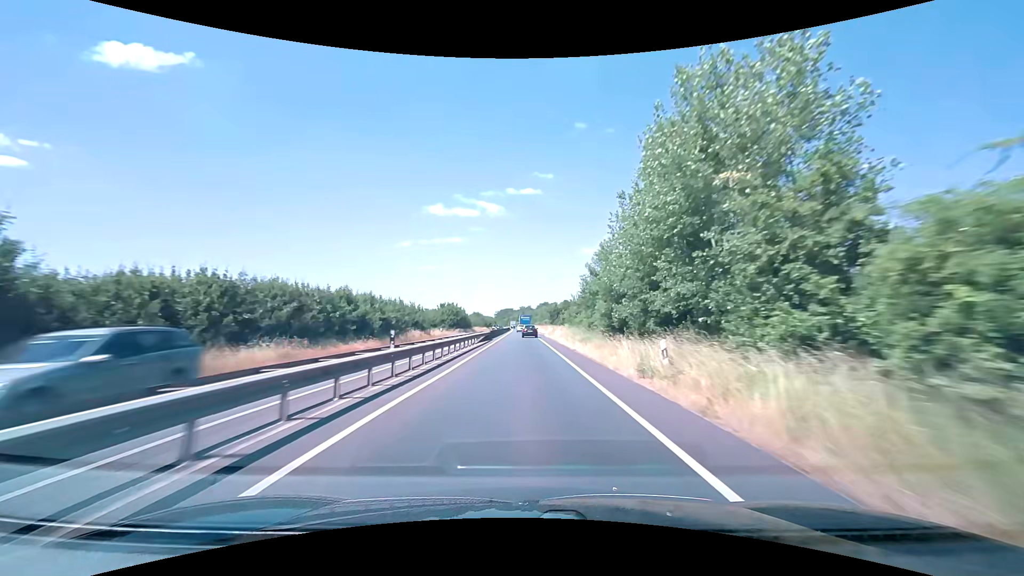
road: trunk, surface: asphalt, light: Day
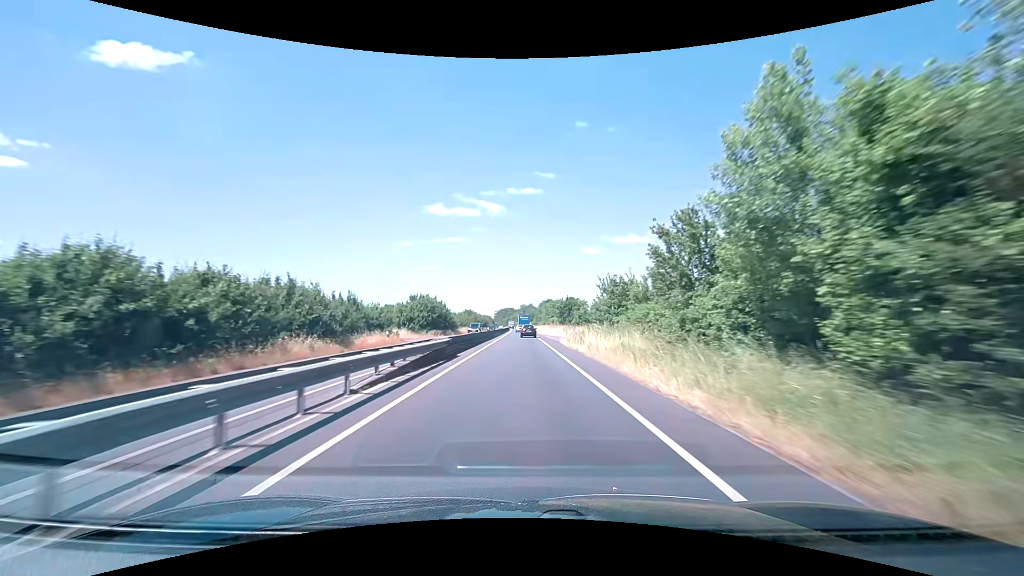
(0.0, +25.6) m; 0°
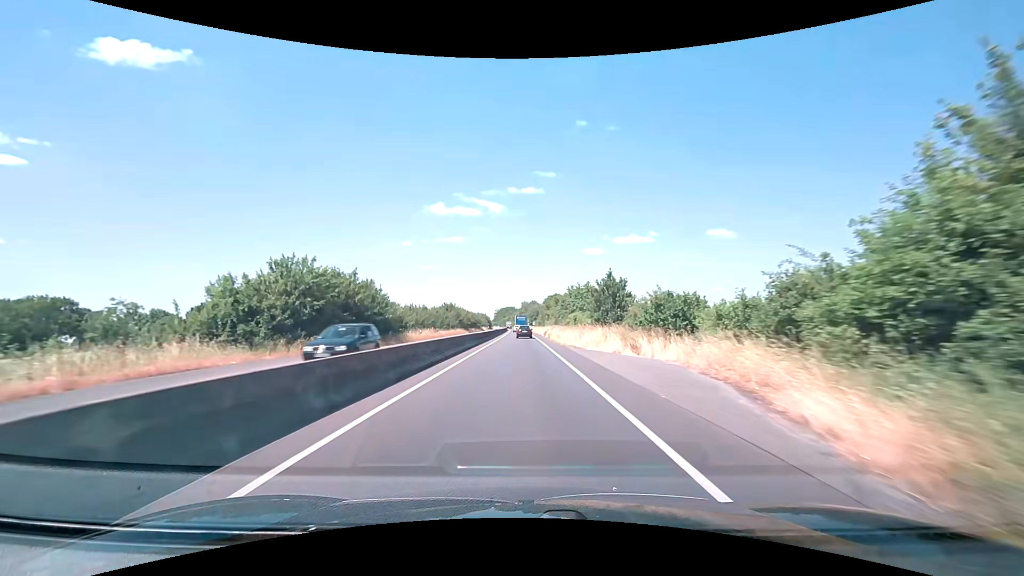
(+0.1, +37.8) m; 0°
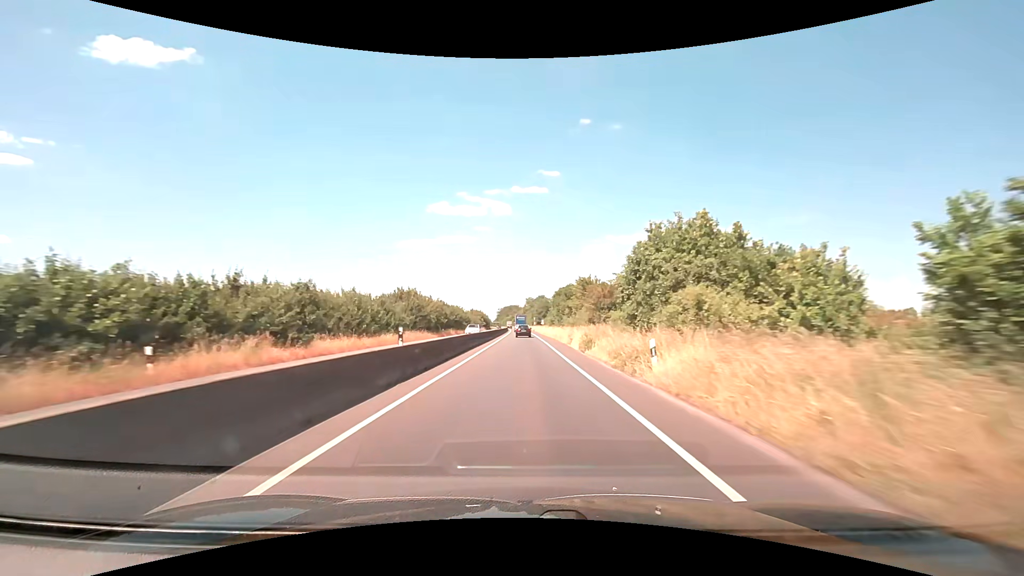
(-0.2, +37.4) m; -1°
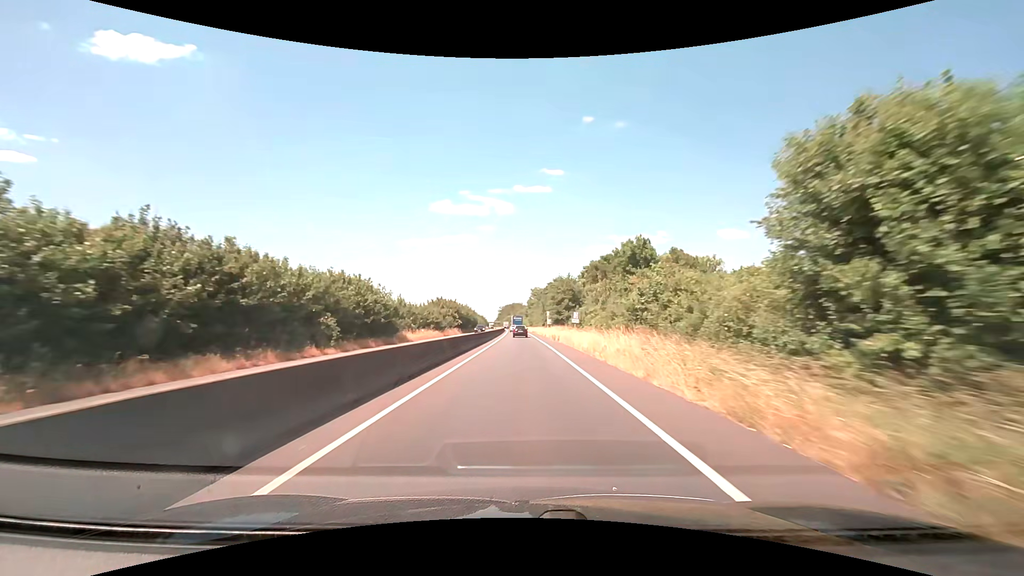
(-0.2, +62.6) m; 0°
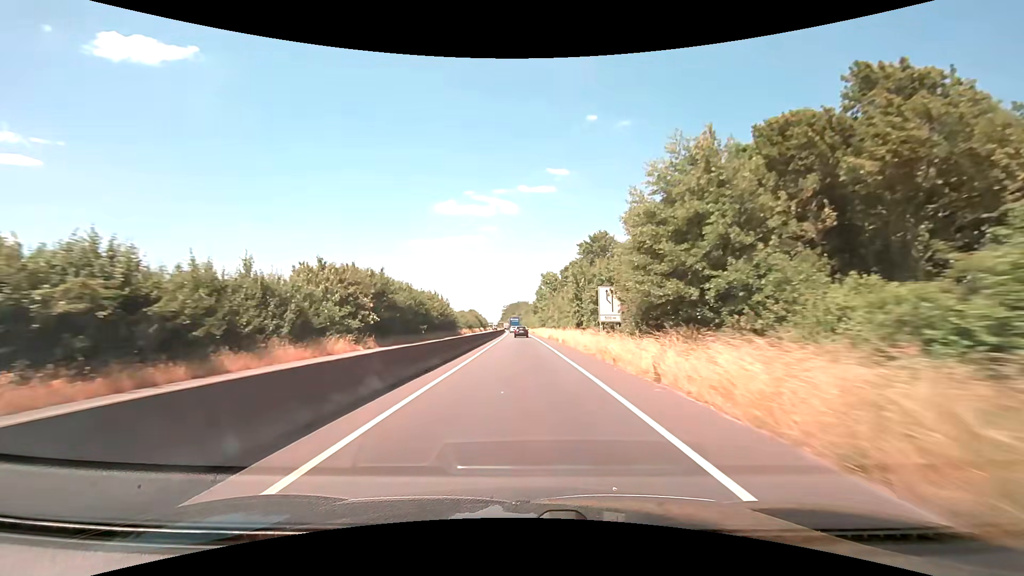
(-0.4, +50.3) m; -1°
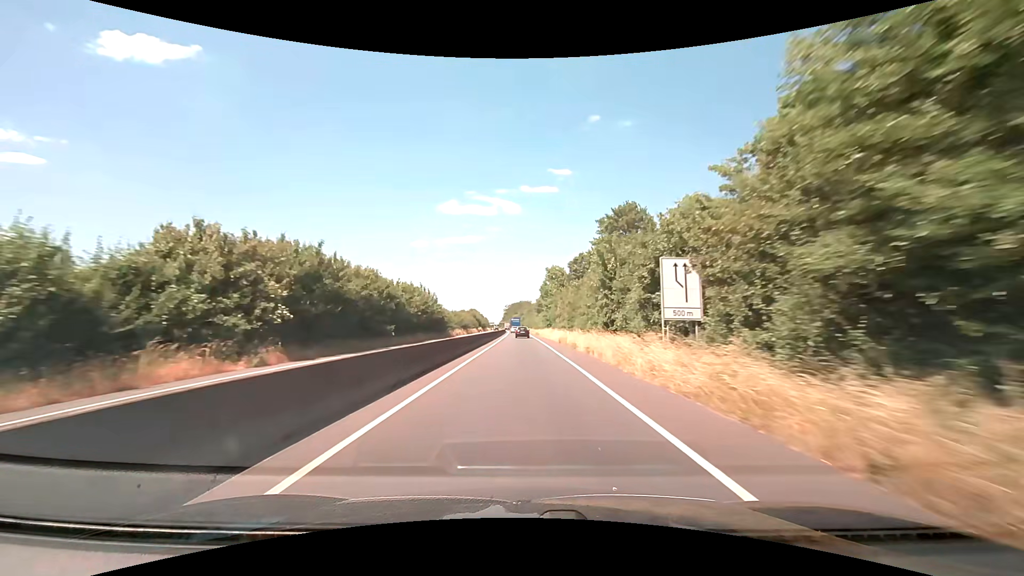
(0.0, +12.8) m; 0°
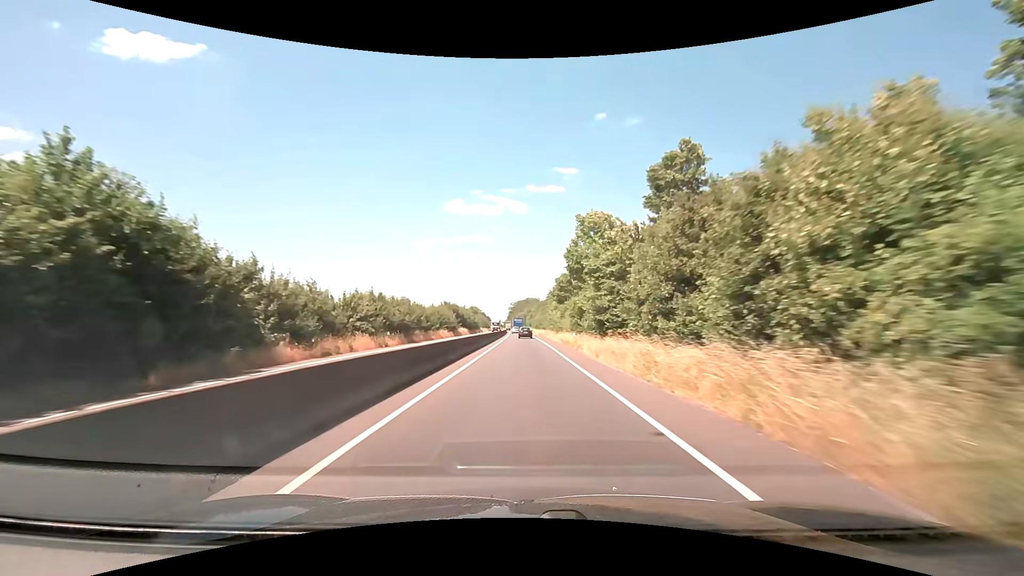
(-0.5, +51.8) m; -1°
(0, +10) (0, +20) (0, +30) (0, +40) (0, +50) (0, +60) (0, +70) (0, +80) (-1, +90) (-1, +100) m
